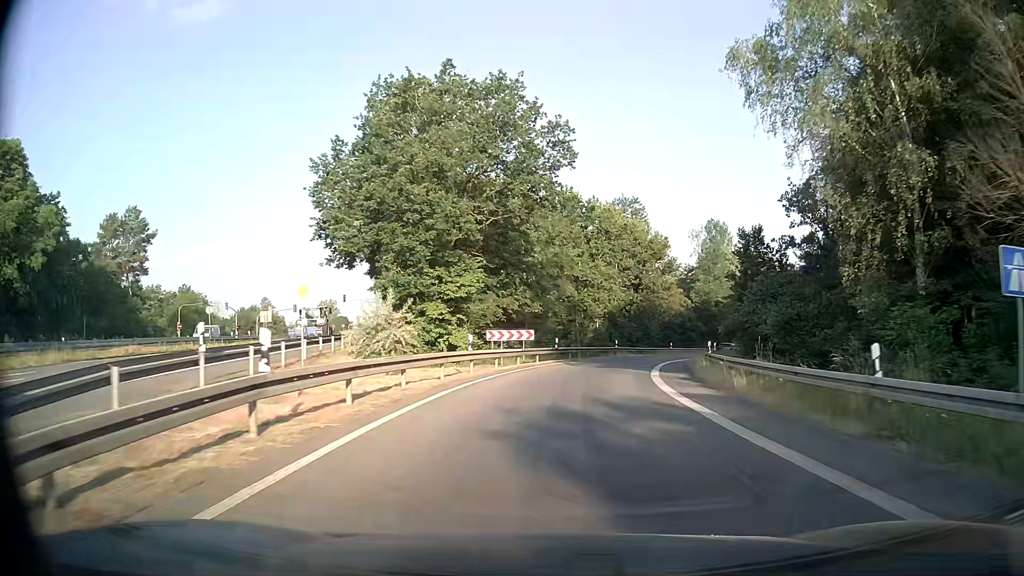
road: motorway_link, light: Day
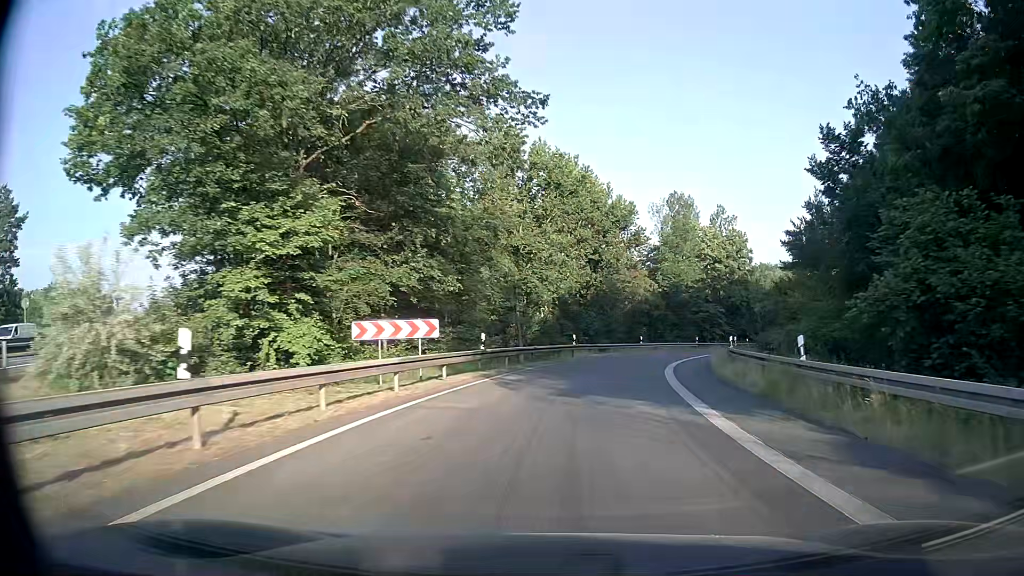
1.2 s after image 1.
(+0.6, +16.6) m; +4°
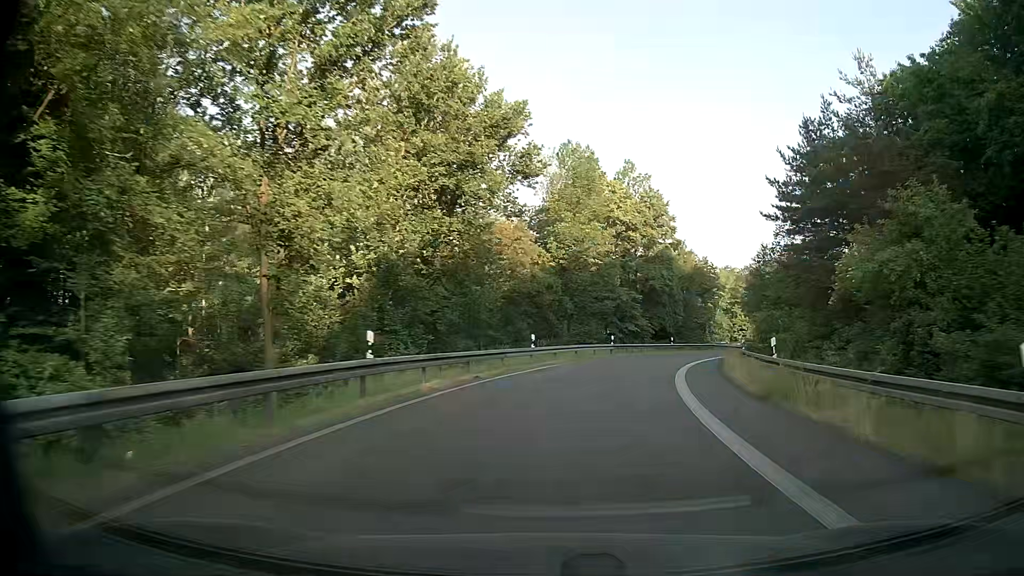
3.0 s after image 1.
(+2.3, +25.2) m; +11°
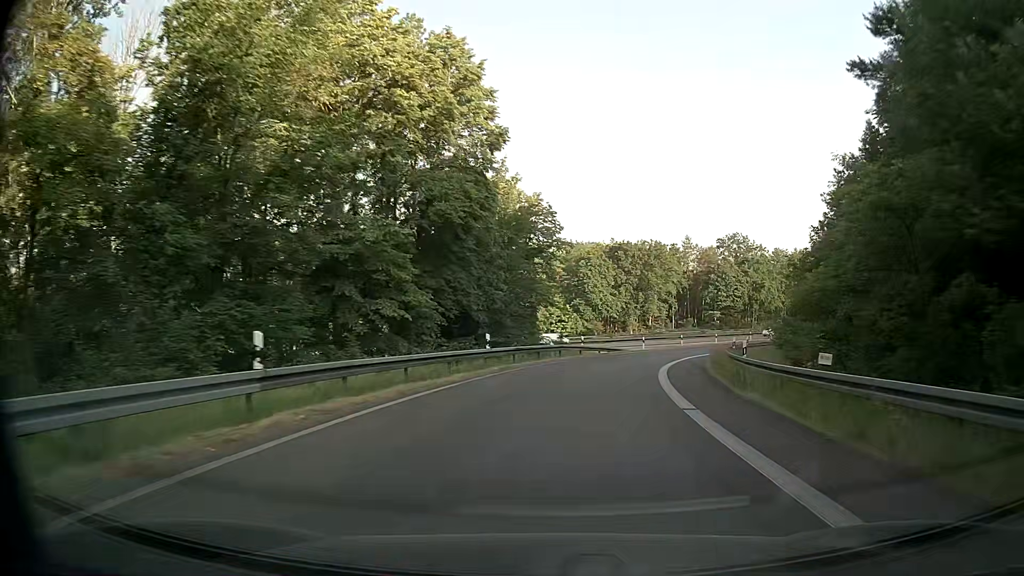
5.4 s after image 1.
(+5.1, +34.4) m; +17°
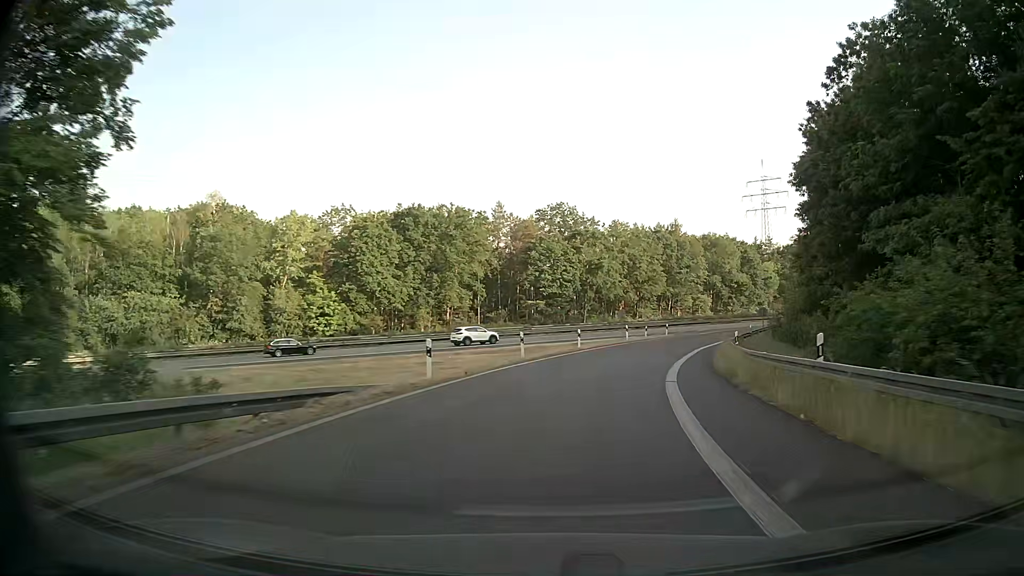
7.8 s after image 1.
(+5.4, +36.4) m; +17°
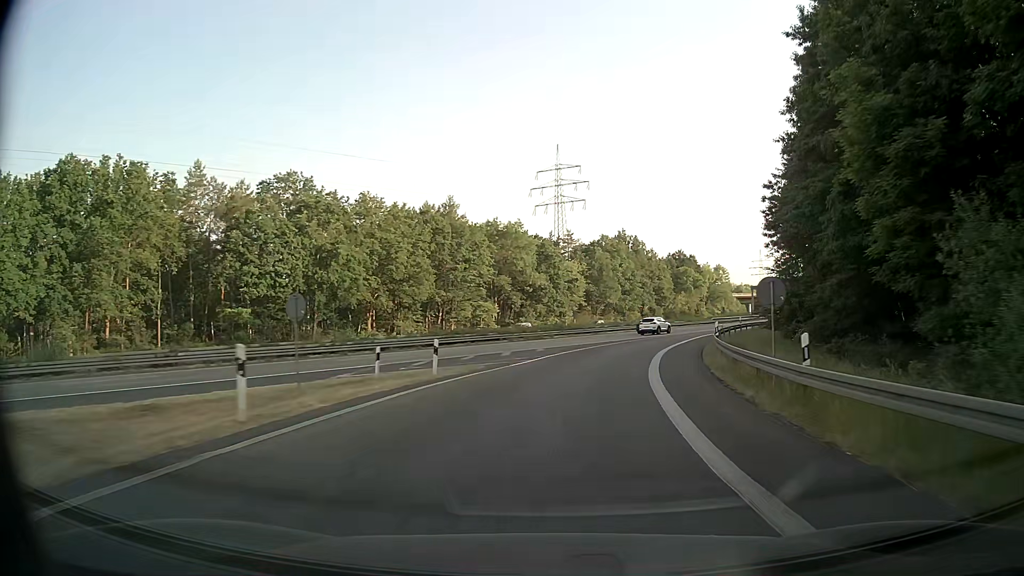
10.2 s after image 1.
(+6.6, +38.4) m; +20°
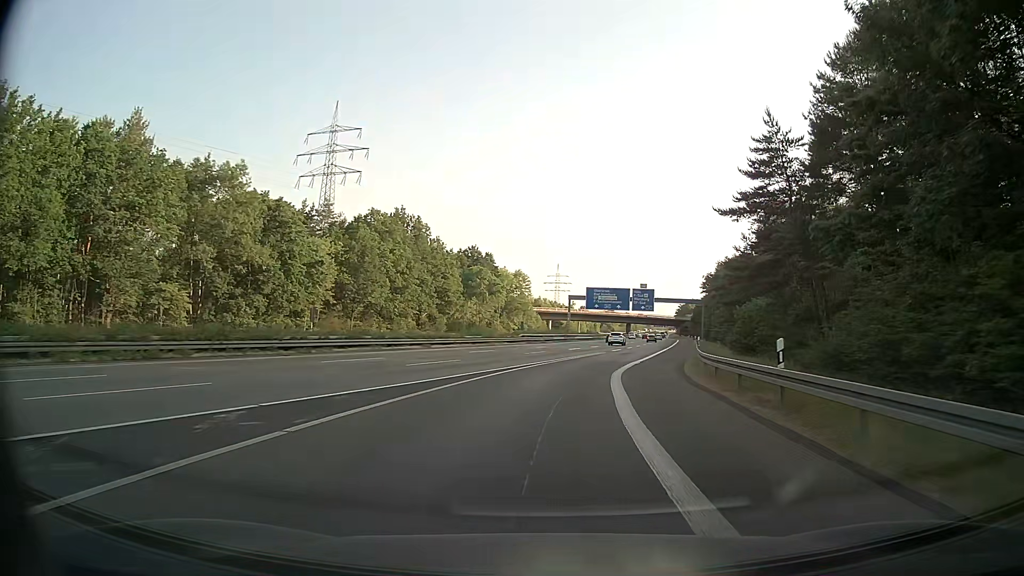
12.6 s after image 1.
(+6.5, +39.9) m; +18°
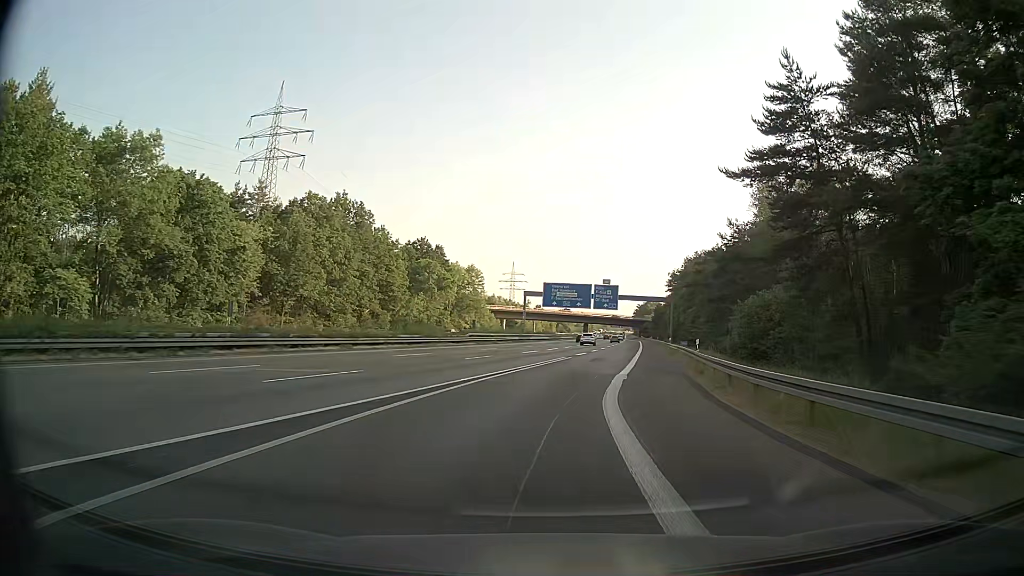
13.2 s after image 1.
(+0.3, +10.4) m; +3°
